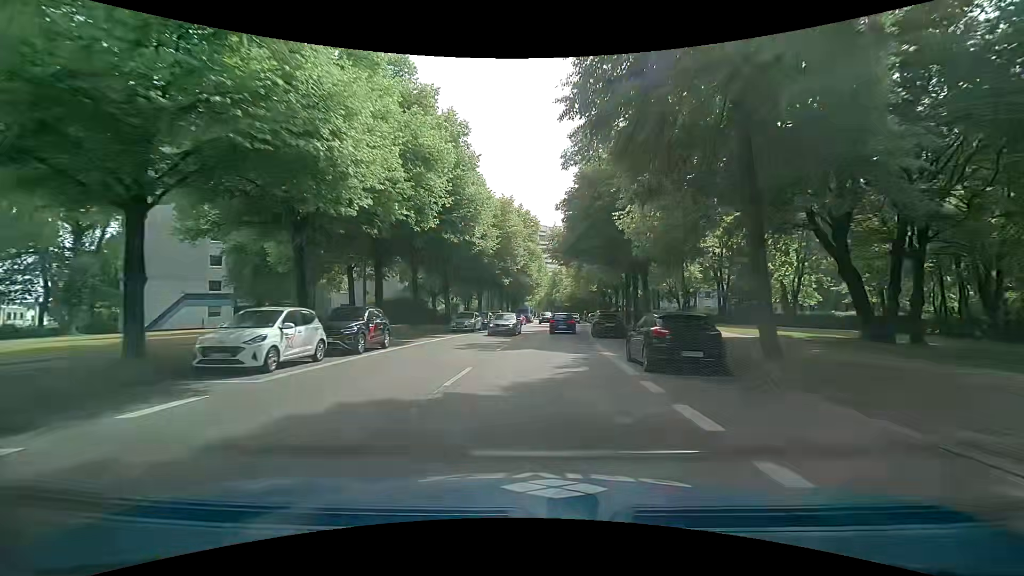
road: secondary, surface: asphalt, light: Day
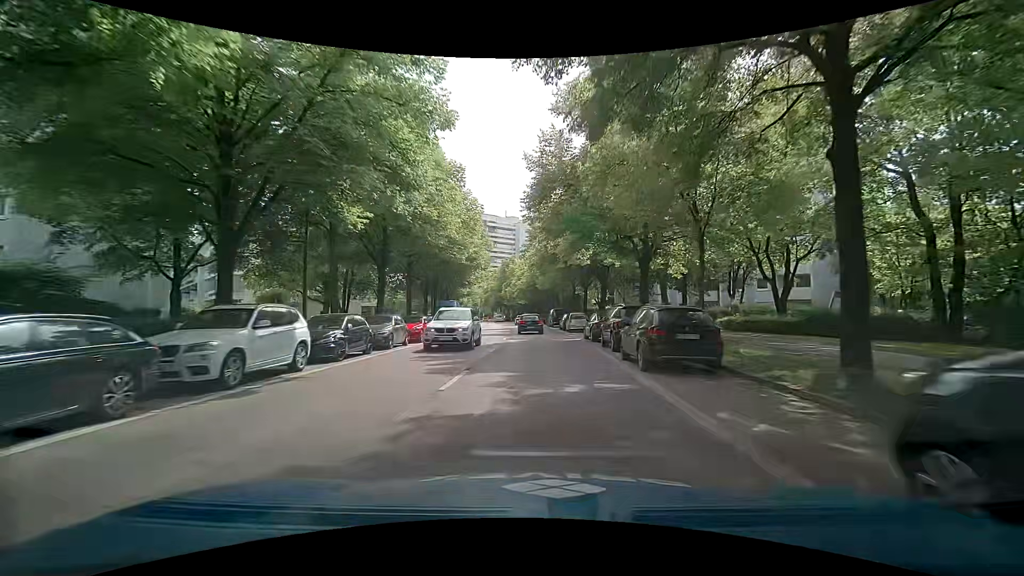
(+1.4, +36.0) m; +6°
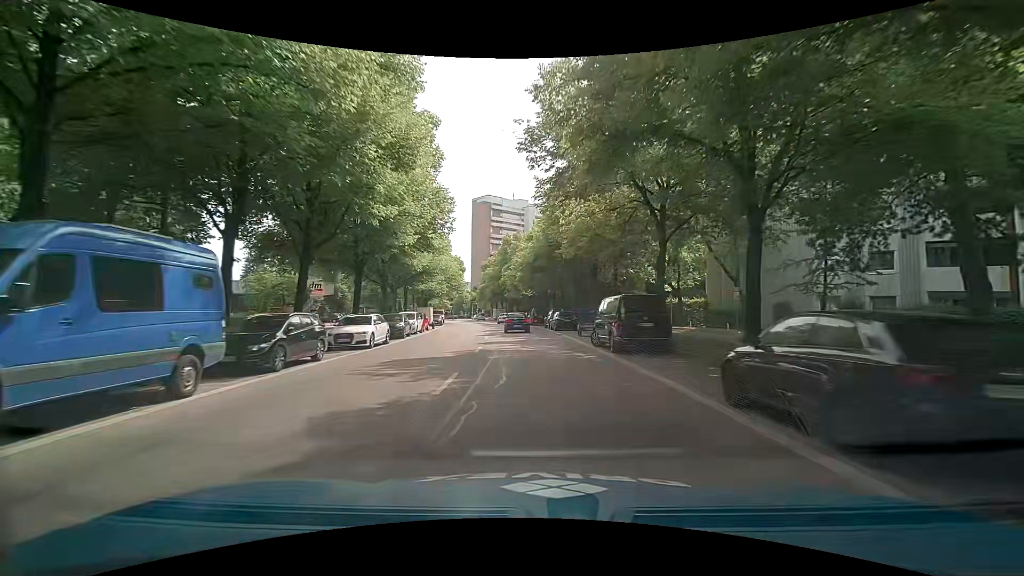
(-0.7, +36.8) m; -1°
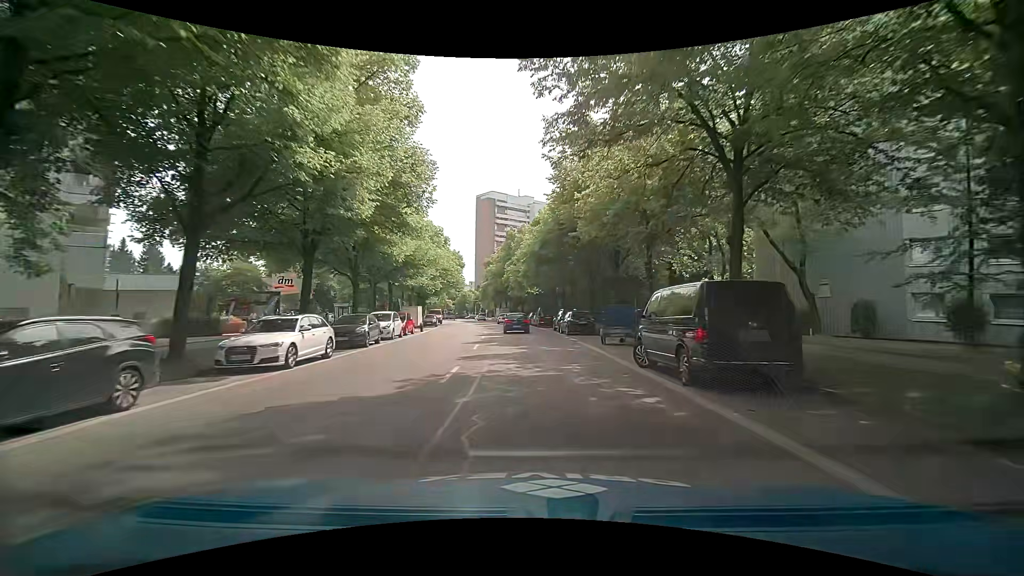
(-0.2, +7.5) m; -3°
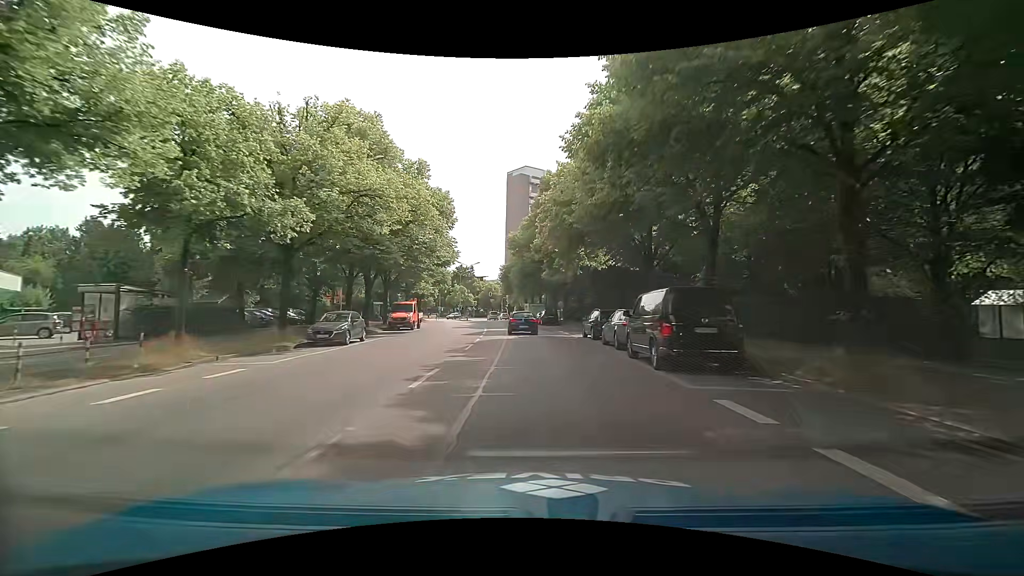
(-0.4, +36.9) m; -2°
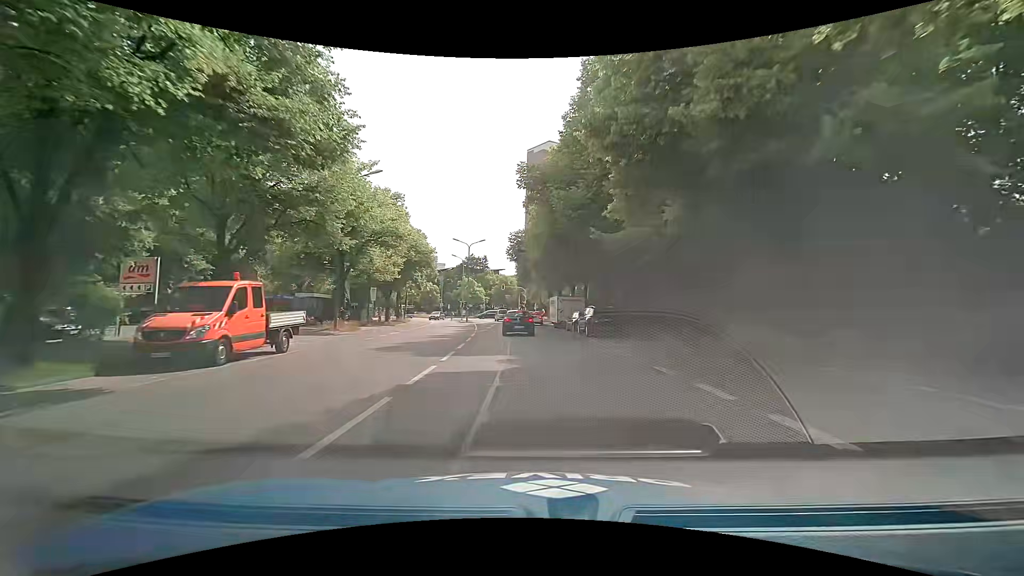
(-0.8, +26.8) m; -2°
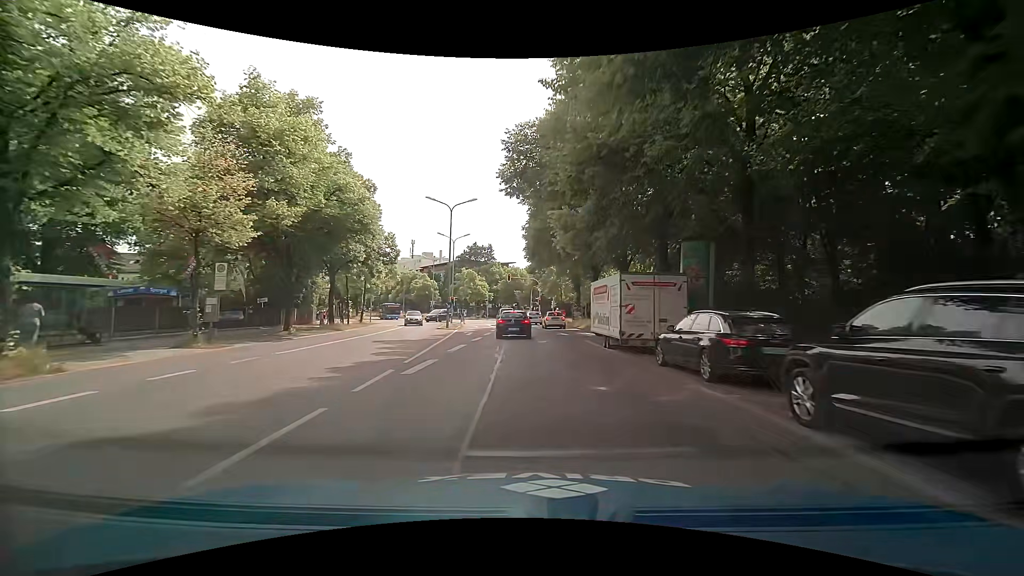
(-0.6, +23.0) m; -3°
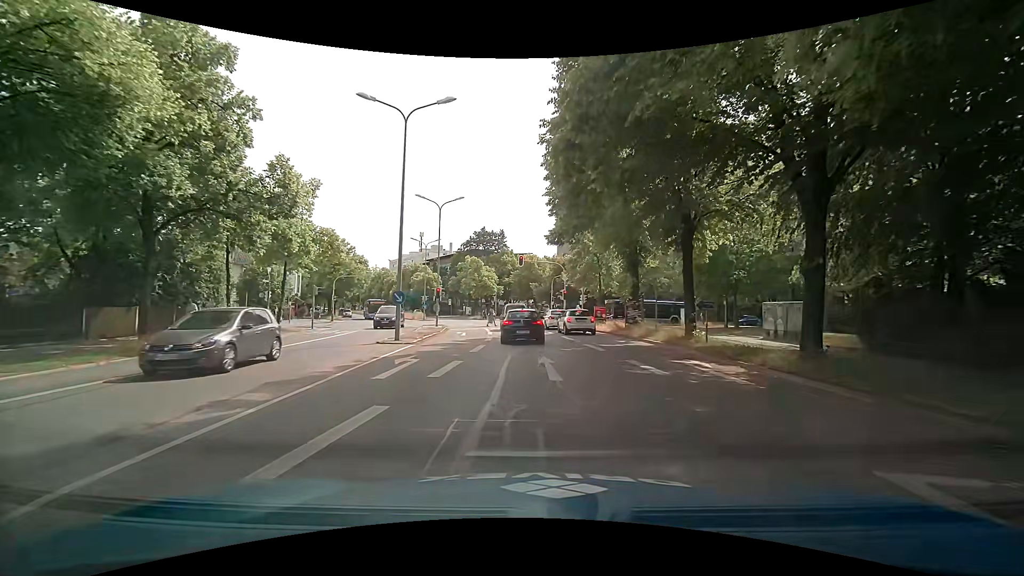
(-0.2, +18.9) m; -1°
